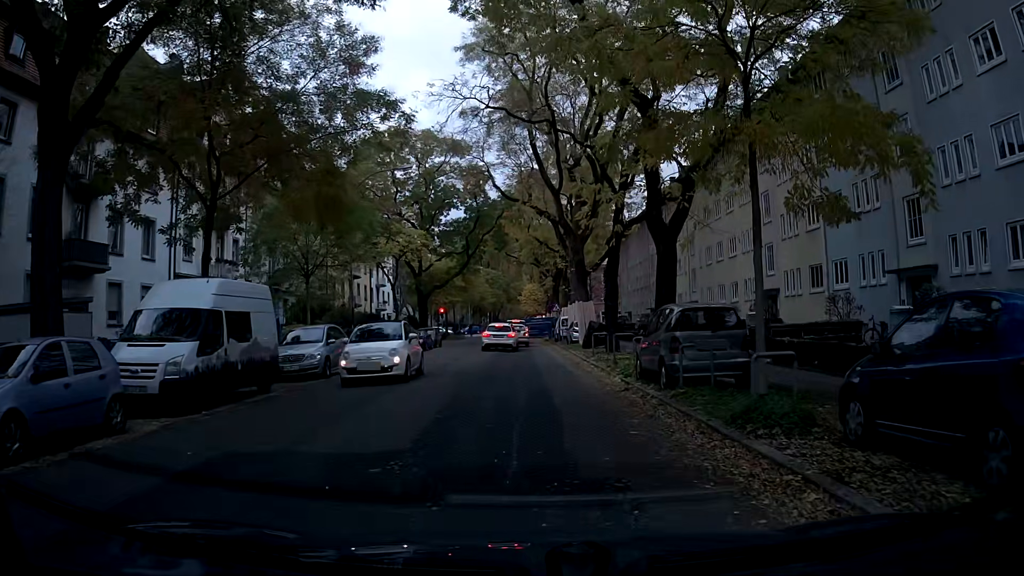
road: tertiary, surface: asphalt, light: Day
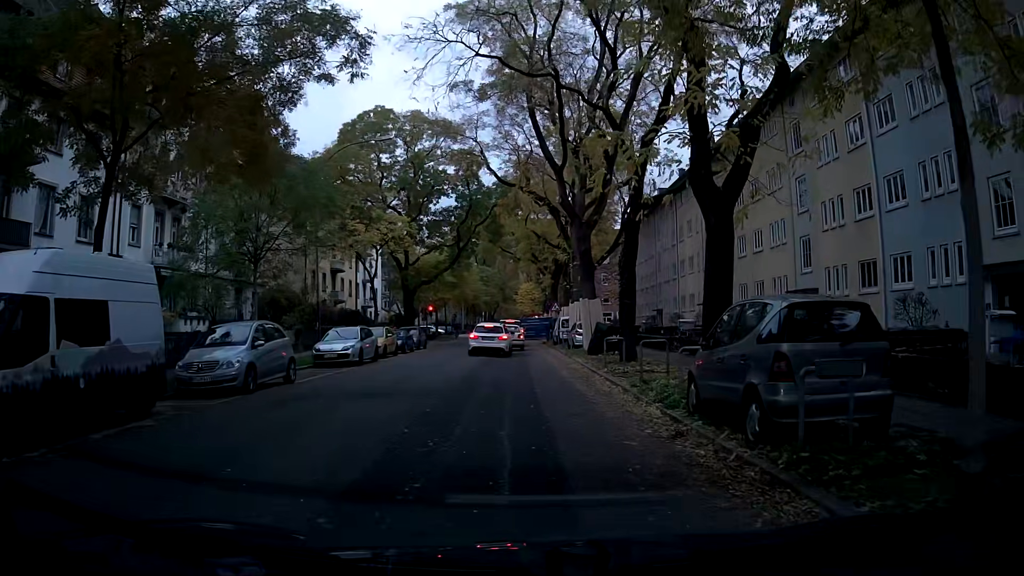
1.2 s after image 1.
(0.0, +5.3) m; +3°
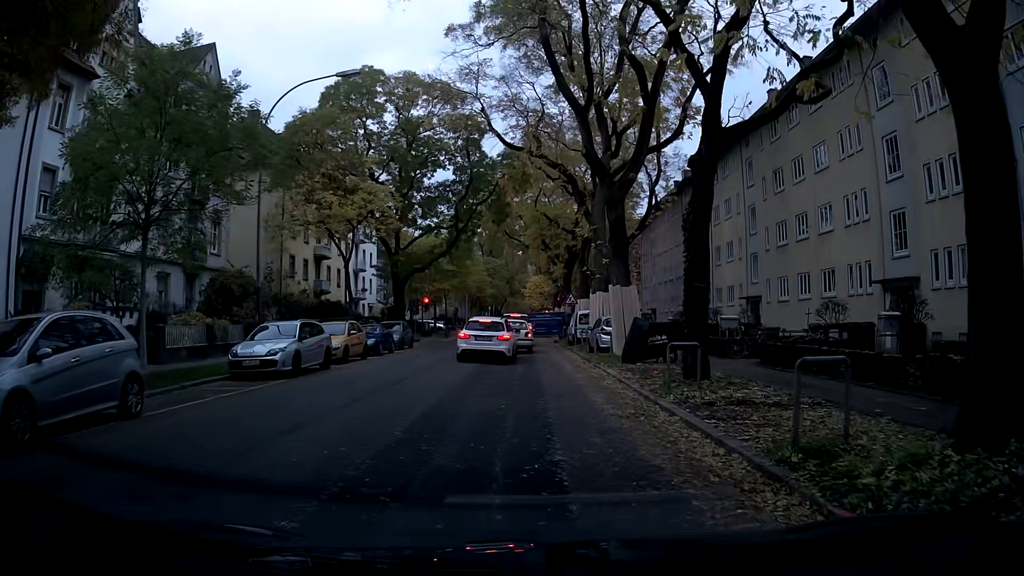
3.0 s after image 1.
(+0.2, +7.8) m; +2°
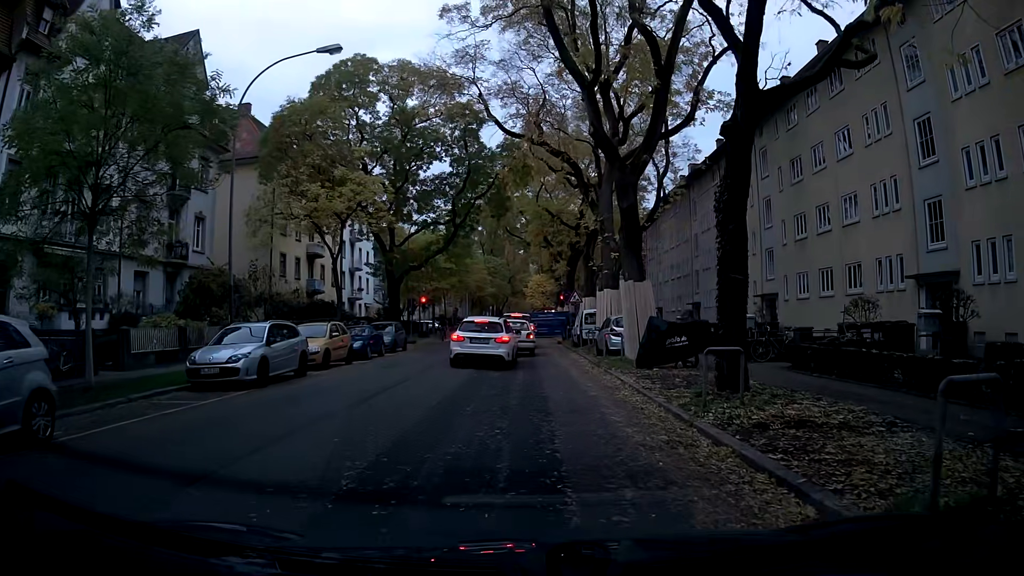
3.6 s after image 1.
(0.0, +2.3) m; -1°
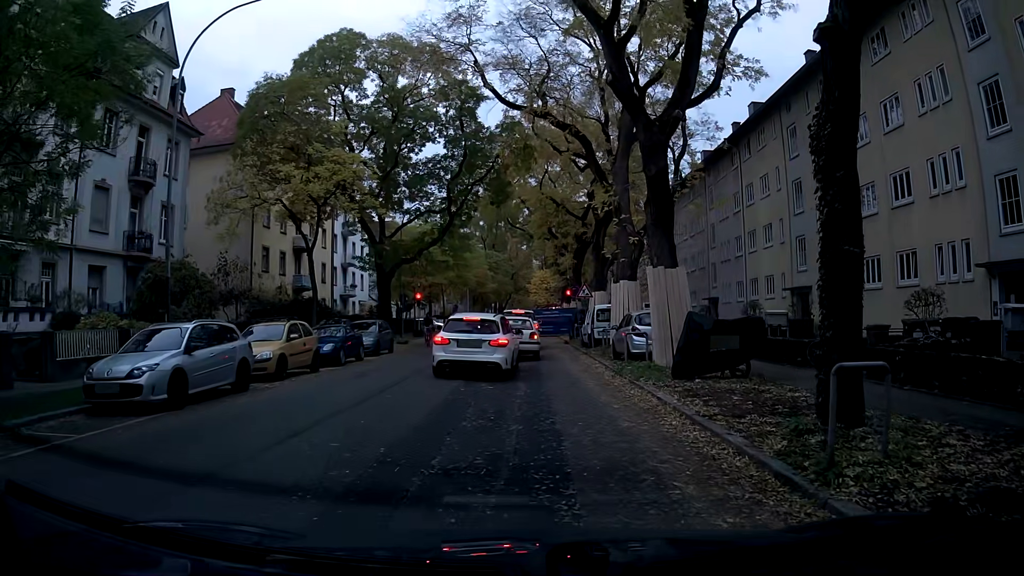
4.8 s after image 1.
(-0.1, +4.0) m; -2°
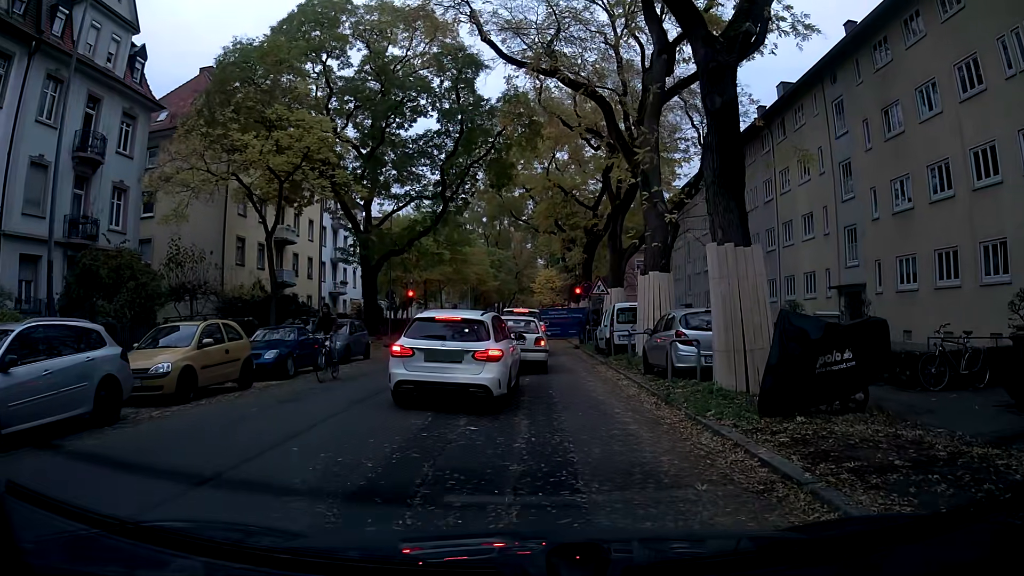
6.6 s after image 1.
(+0.1, +4.9) m; +2°
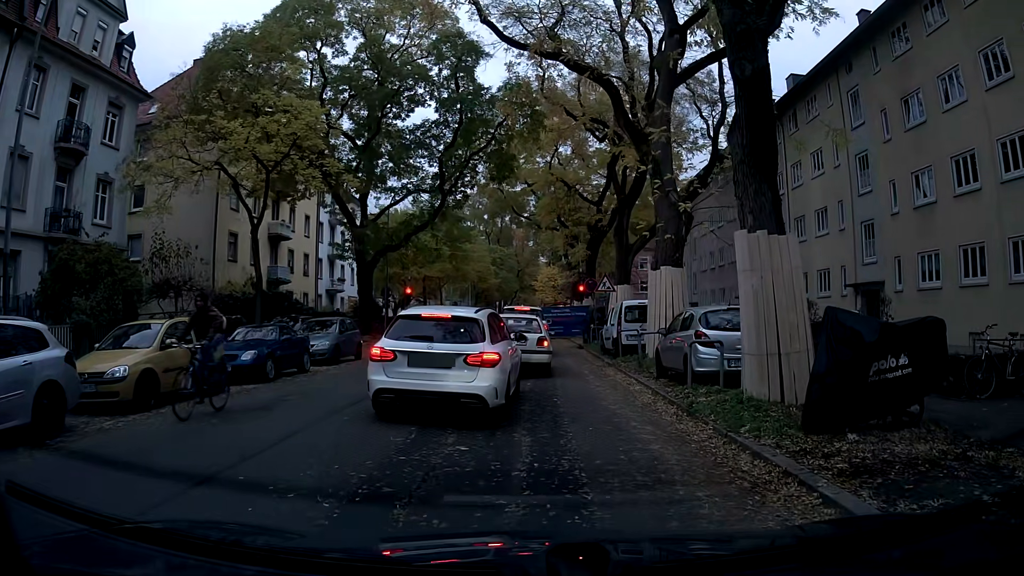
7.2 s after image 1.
(0.0, +1.4) m; -1°
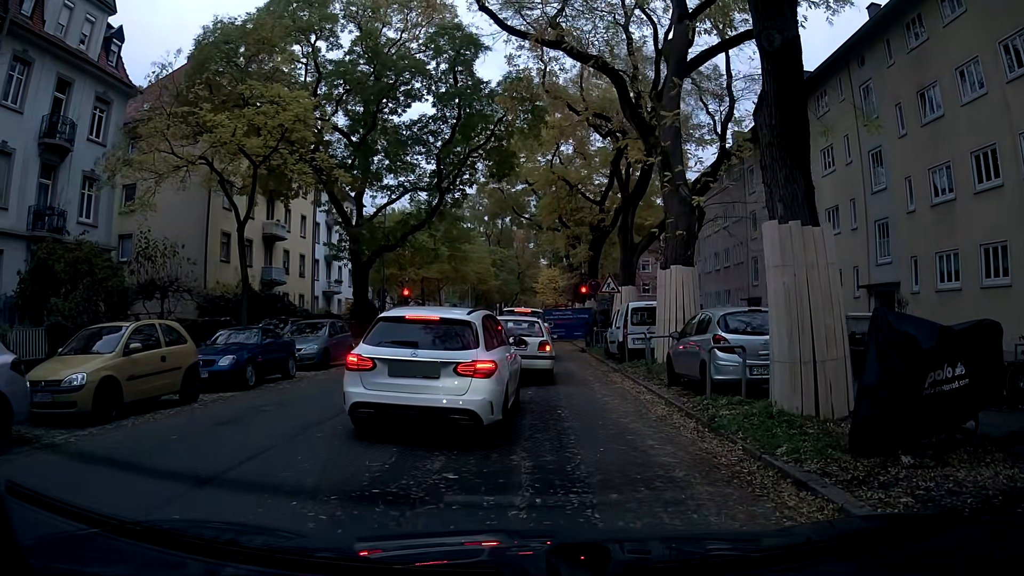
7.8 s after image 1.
(0.0, +1.1) m; -1°
(0, +10) (0, +20) (-1, +30) (-4, +40) (-5, +50) (-4, +60) (-4, +69) (-4, +79) (-3, +89) (-3, +99) m
